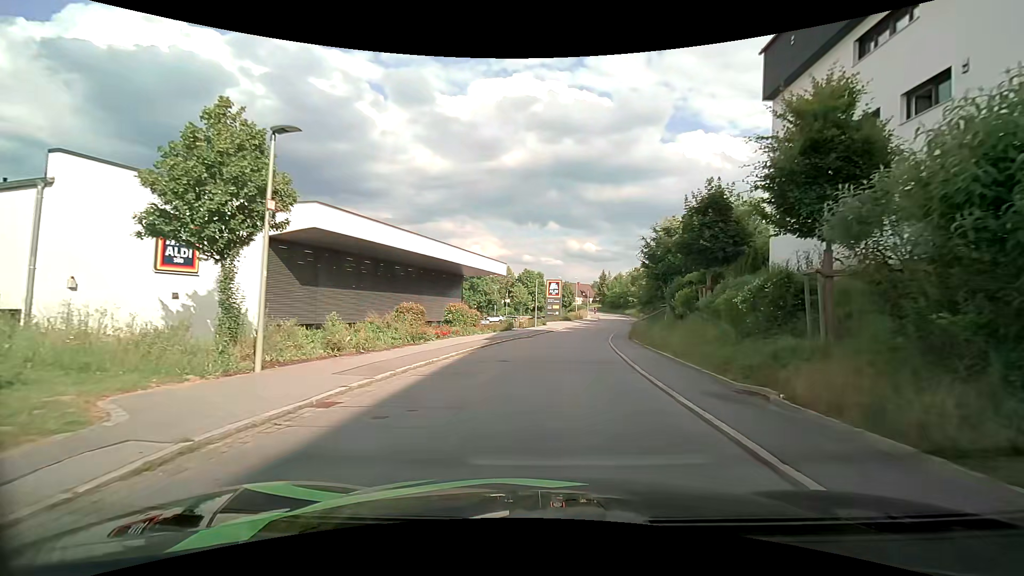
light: Day
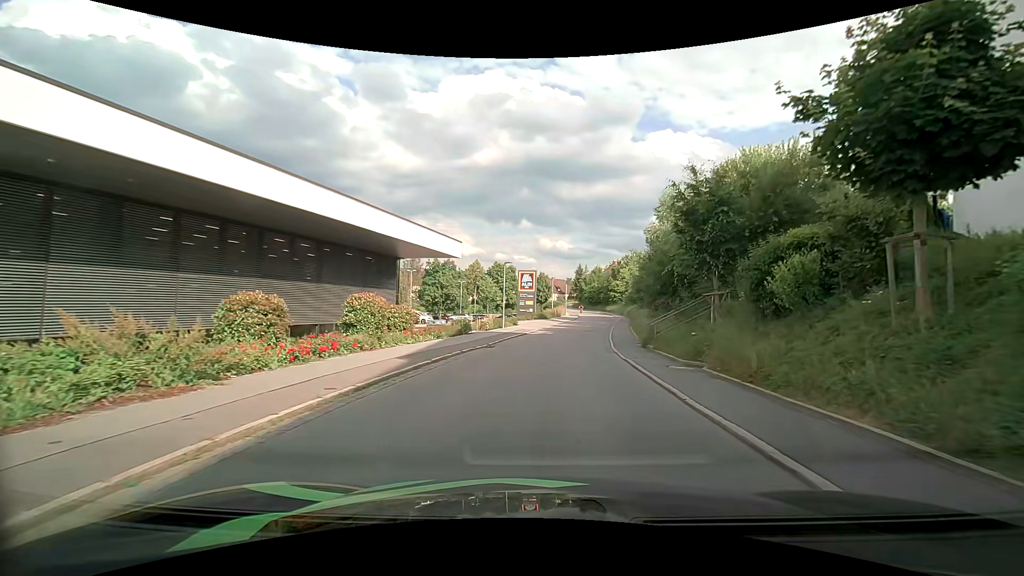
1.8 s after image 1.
(+0.2, +12.2) m; +3°
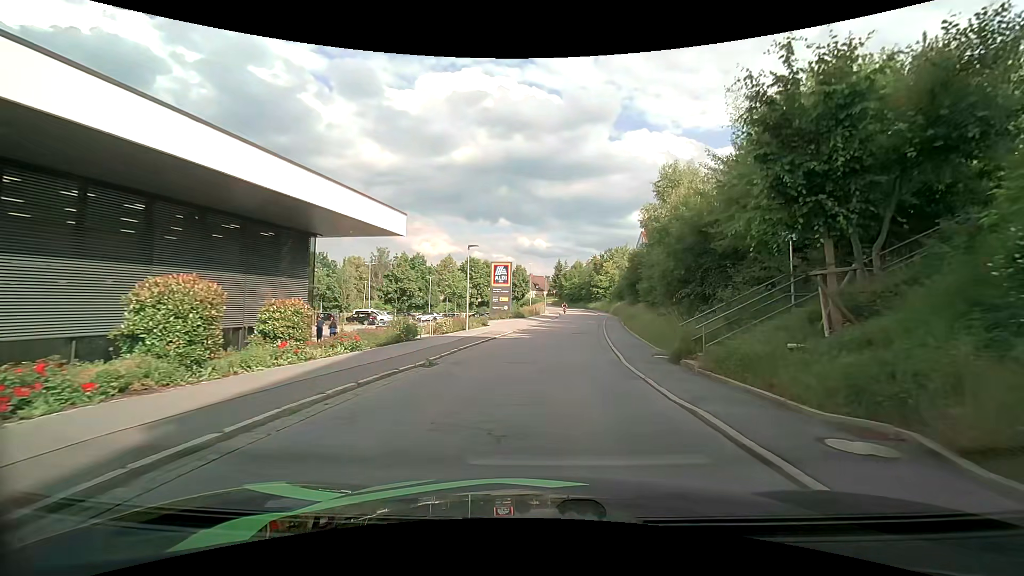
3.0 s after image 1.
(+0.2, +8.5) m; +1°
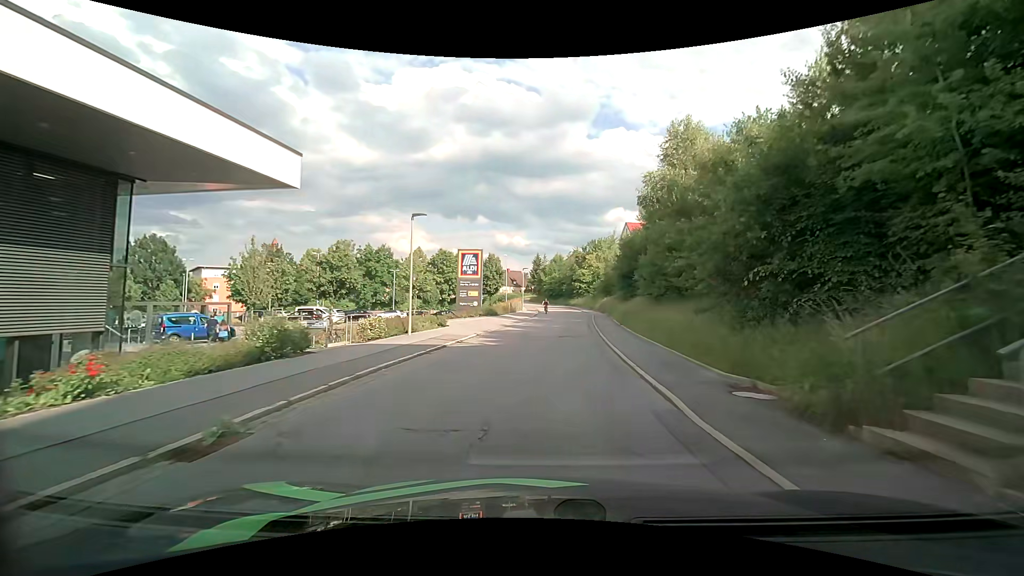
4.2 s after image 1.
(+0.4, +8.4) m; +4°
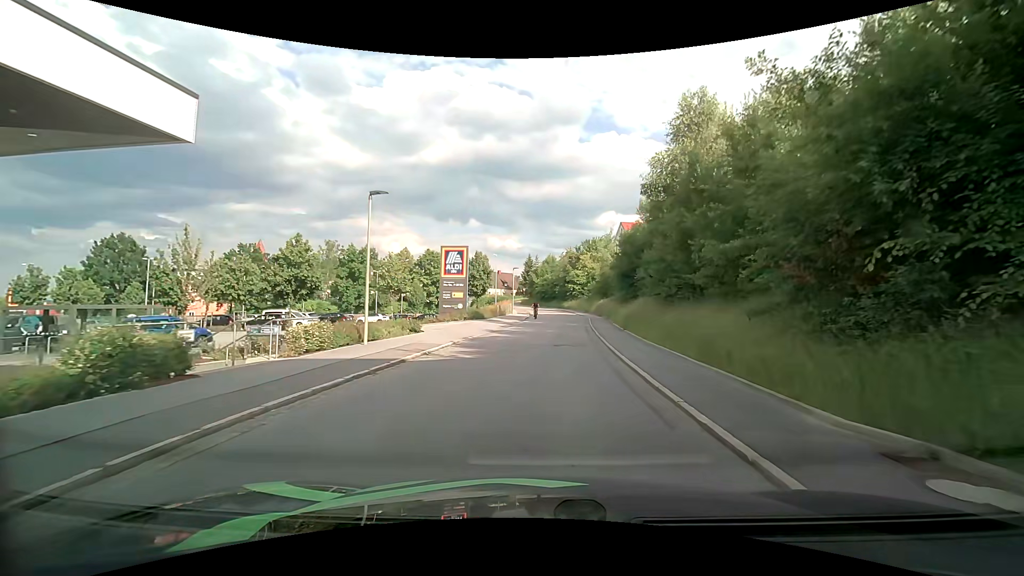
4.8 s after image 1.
(0.0, +4.3) m; +1°
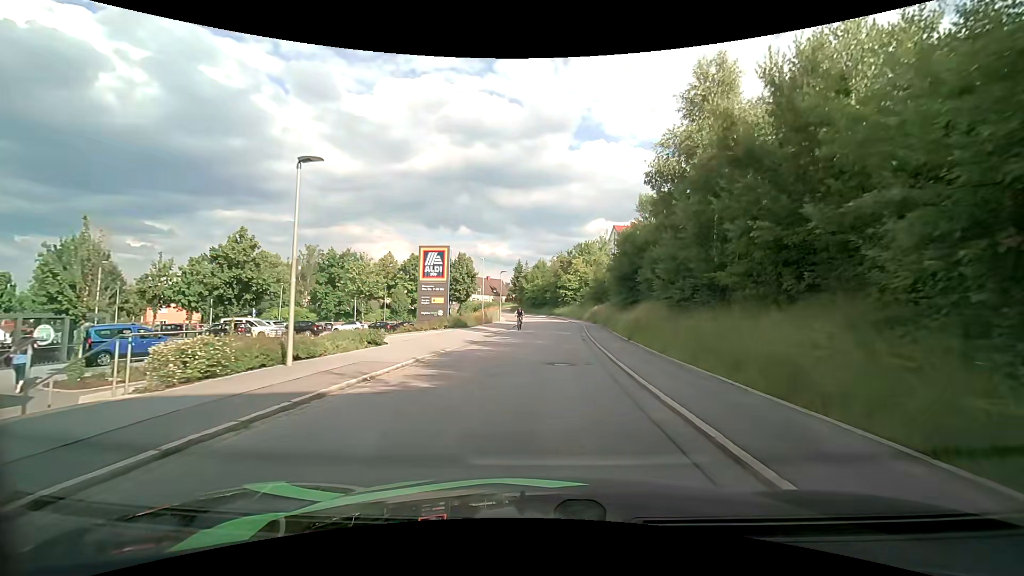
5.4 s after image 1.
(+0.1, +4.3) m; +1°
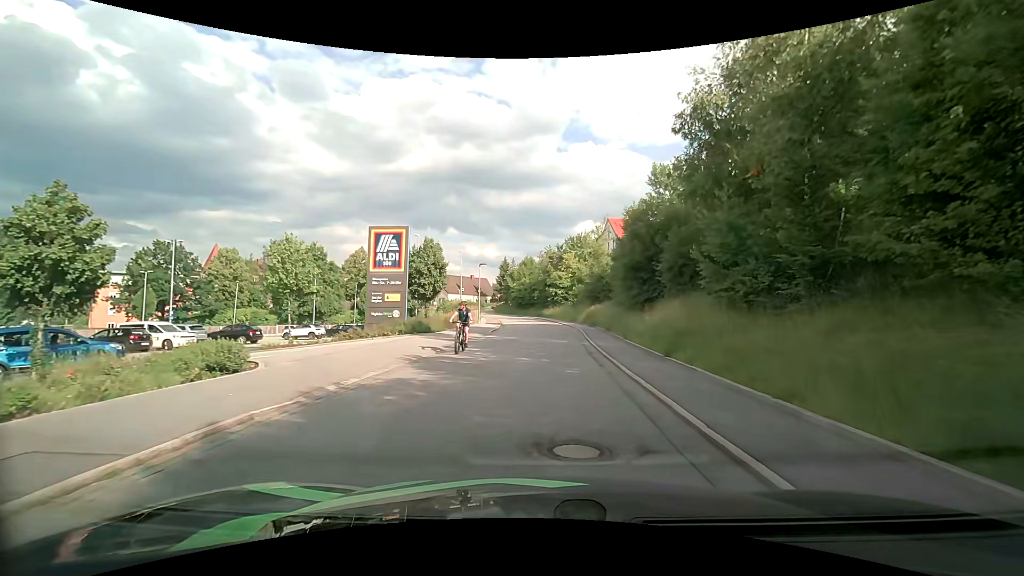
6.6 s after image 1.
(+0.1, +8.5) m; +1°
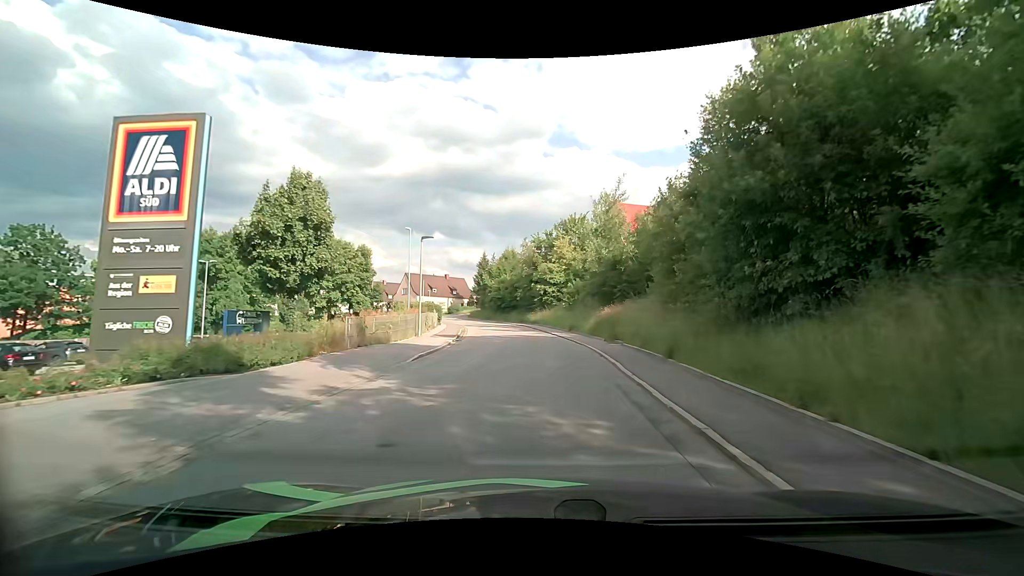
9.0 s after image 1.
(+0.4, +16.7) m; +2°
(0, +10) (0, +20) (0, +30) (-2, +40) (-4, +50) (-7, +59) (-10, +68) (-16, +77) (-23, +83) (-33, +81) m
